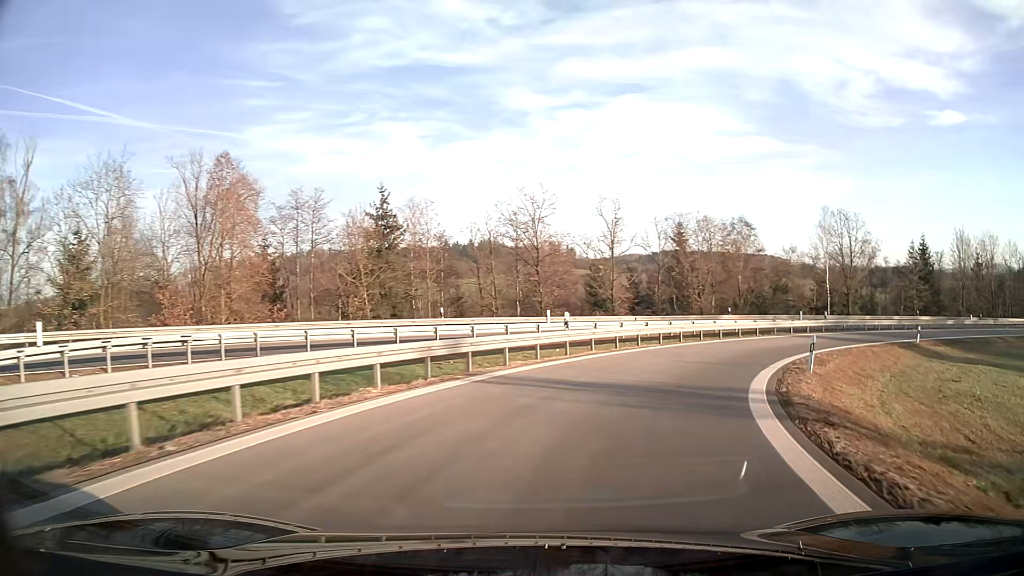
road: motorway_link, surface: asphalt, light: Day
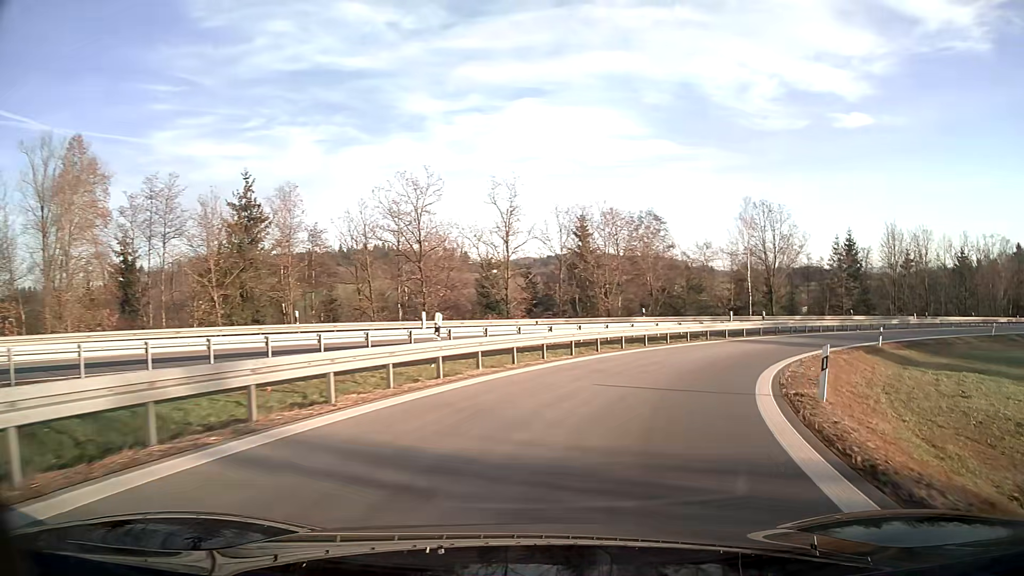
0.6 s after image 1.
(+0.6, +7.1) m; +9°
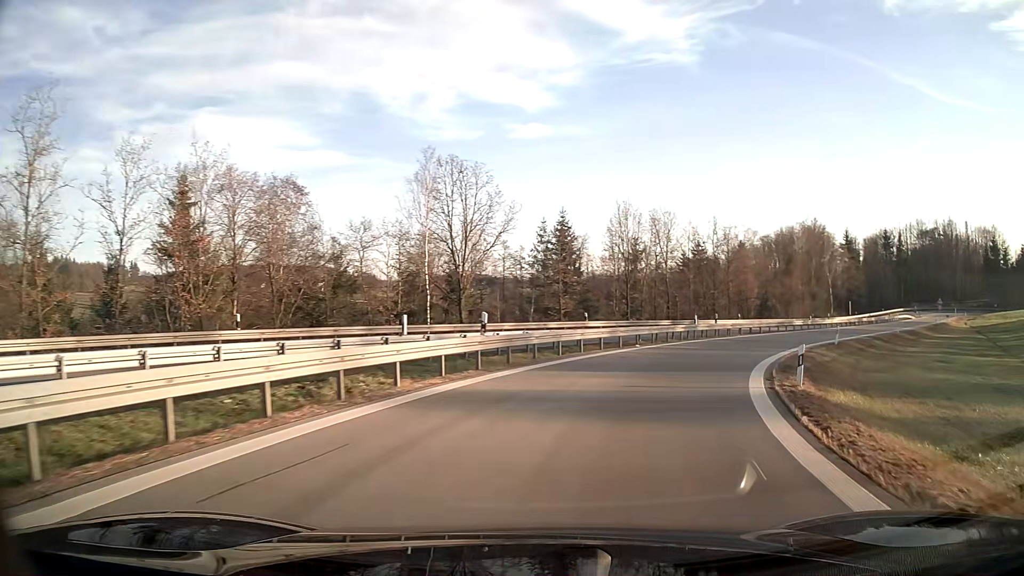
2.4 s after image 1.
(+5.3, +21.0) m; +28°
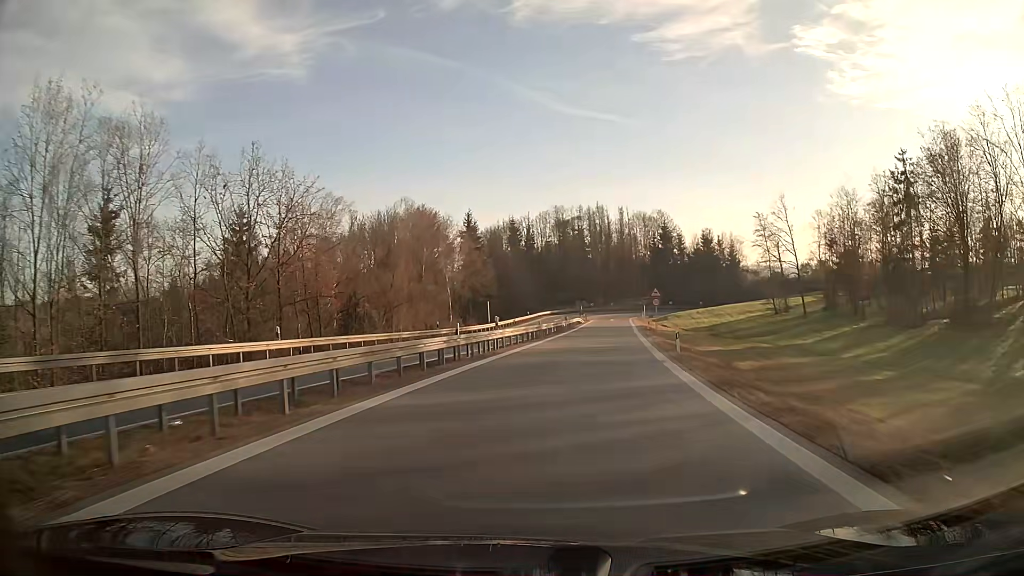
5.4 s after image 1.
(+12.3, +36.2) m; +32°
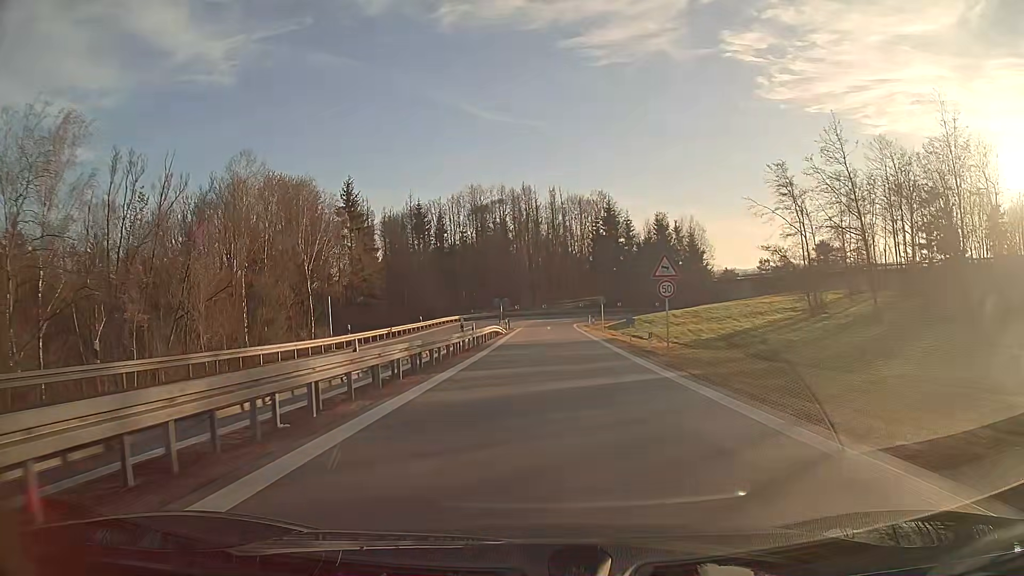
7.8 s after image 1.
(+2.1, +33.6) m; +6°
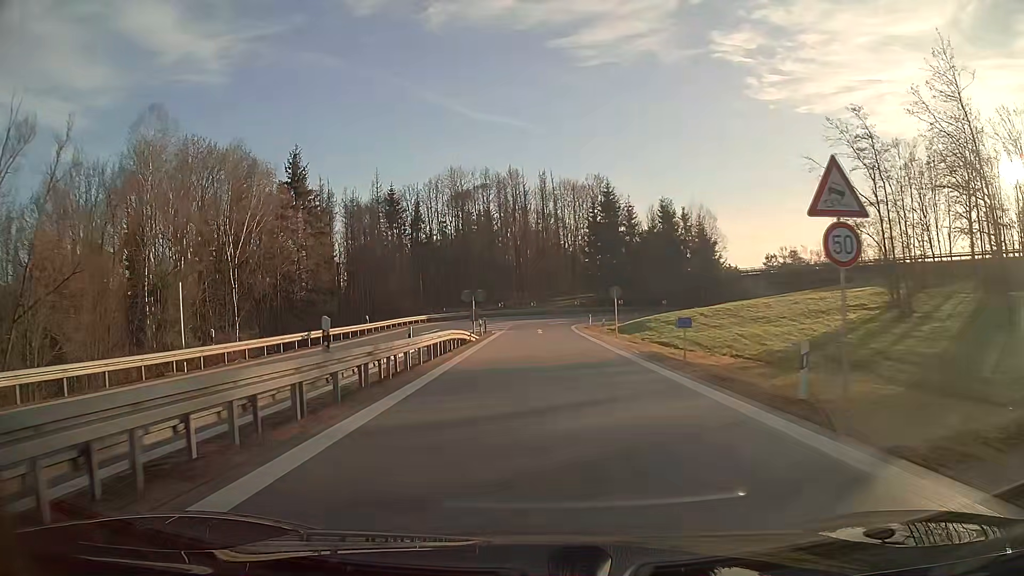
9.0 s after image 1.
(+0.1, +16.6) m; +1°
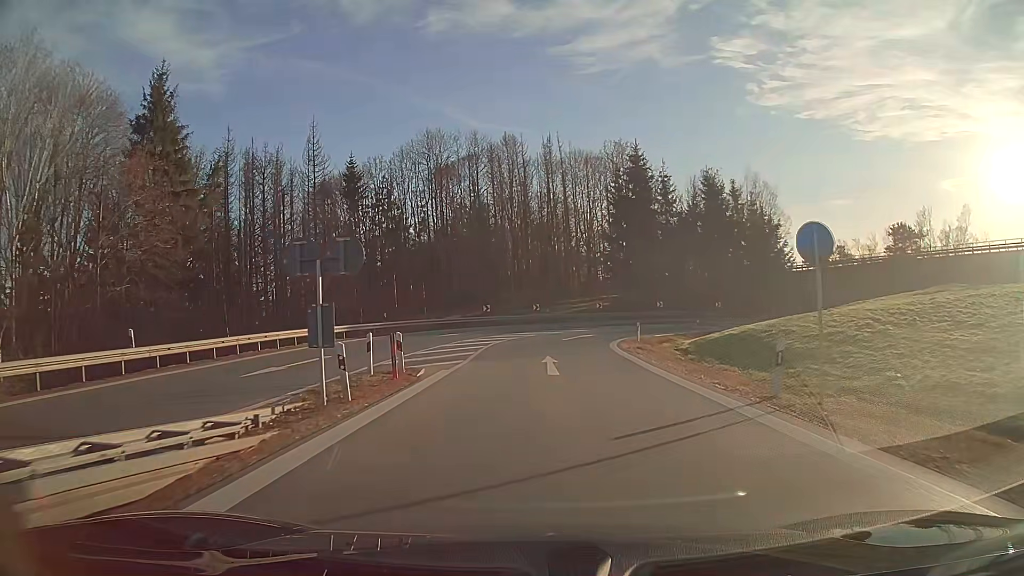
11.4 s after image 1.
(0.0, +29.1) m; 0°
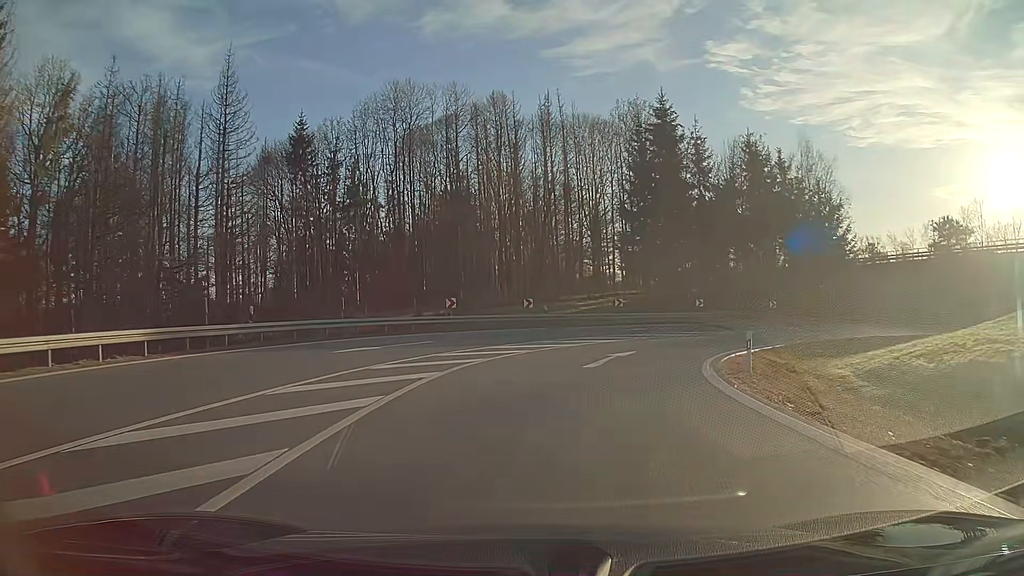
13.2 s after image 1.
(+0.1, +19.7) m; +2°
